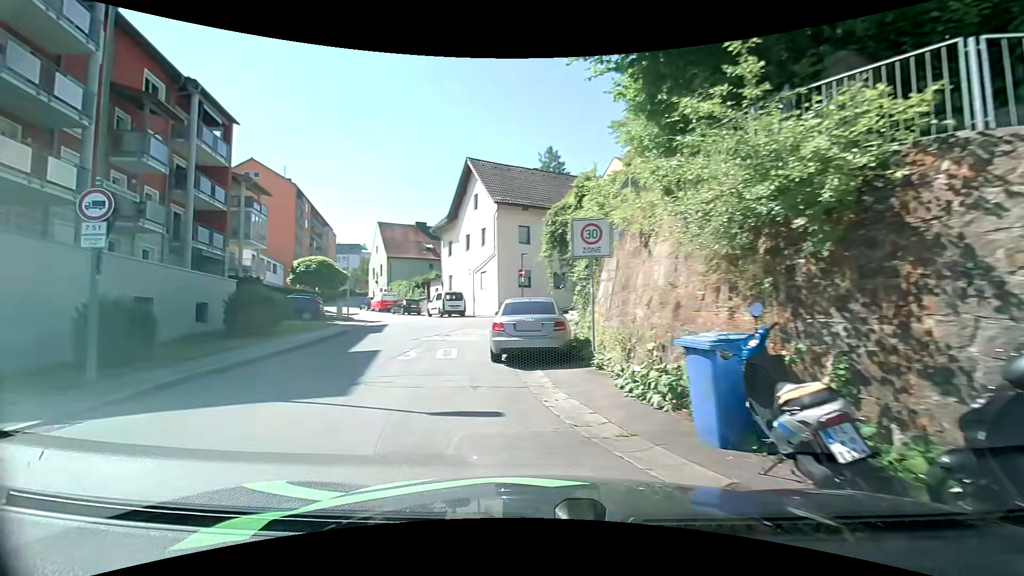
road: residential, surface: asphalt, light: Day
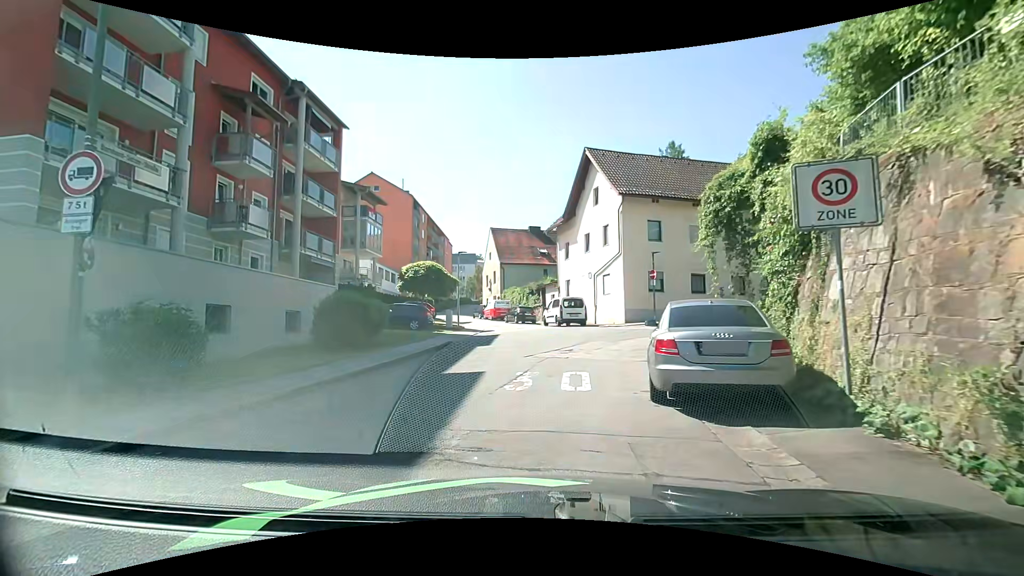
(-0.5, +4.1) m; -13°
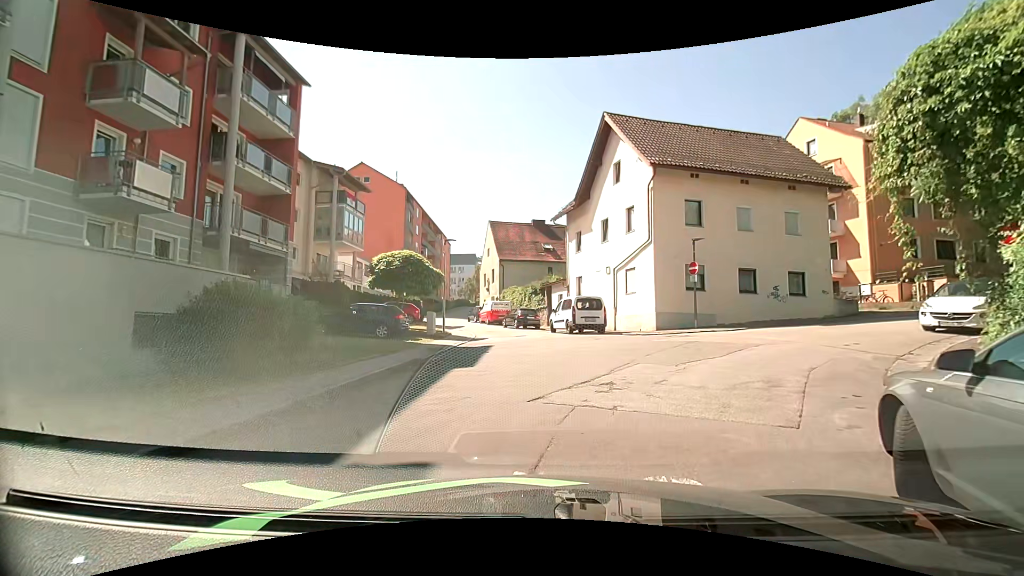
(-0.3, +6.5) m; 0°
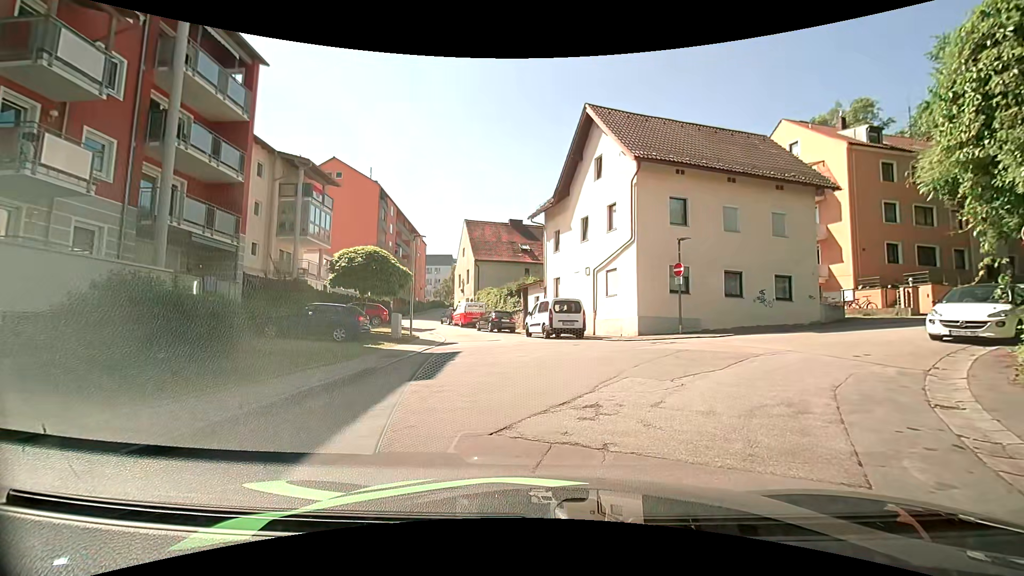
(0.0, +1.7) m; 0°
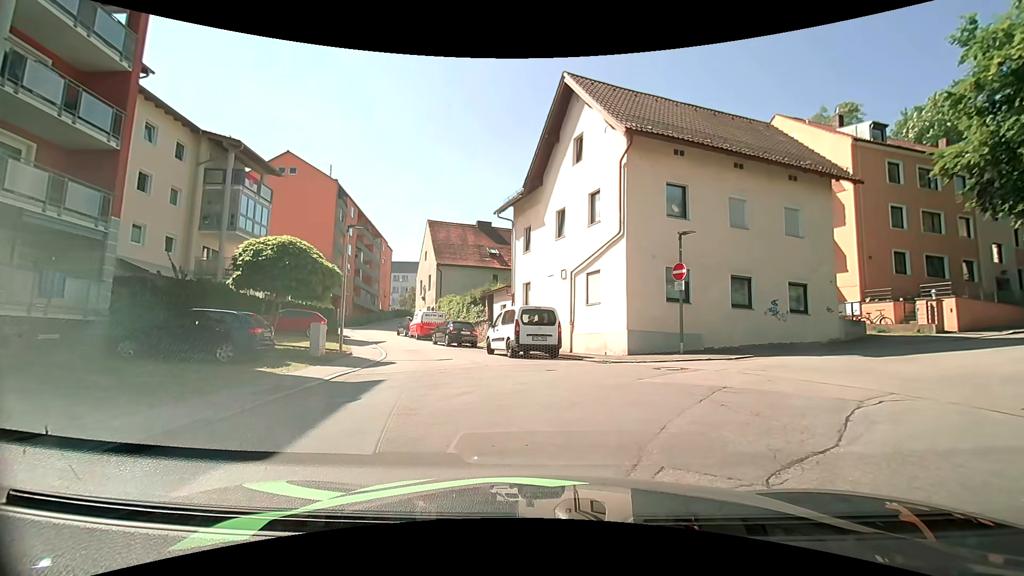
(+0.4, +4.7) m; +2°
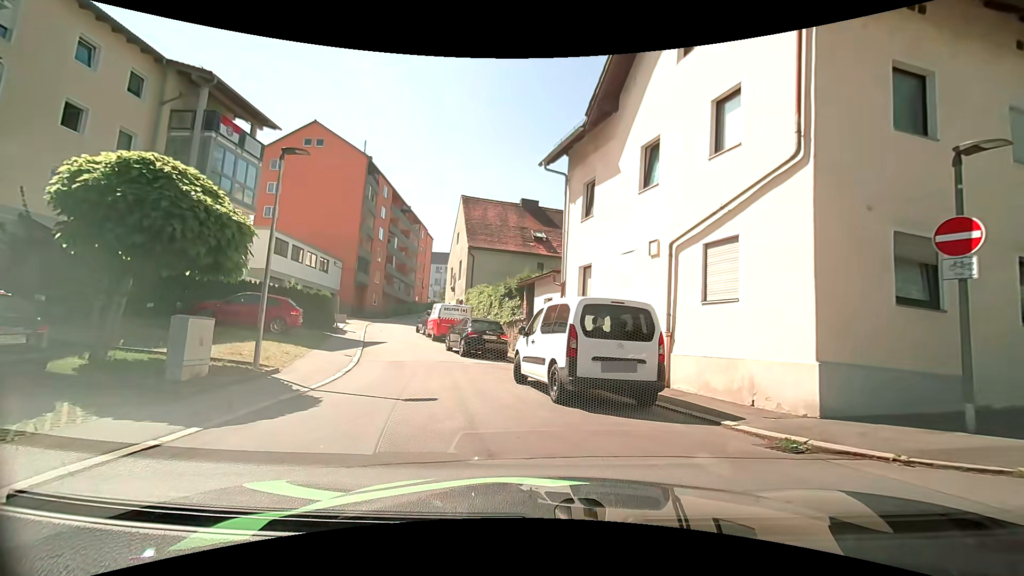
(+0.2, +9.0) m; -2°
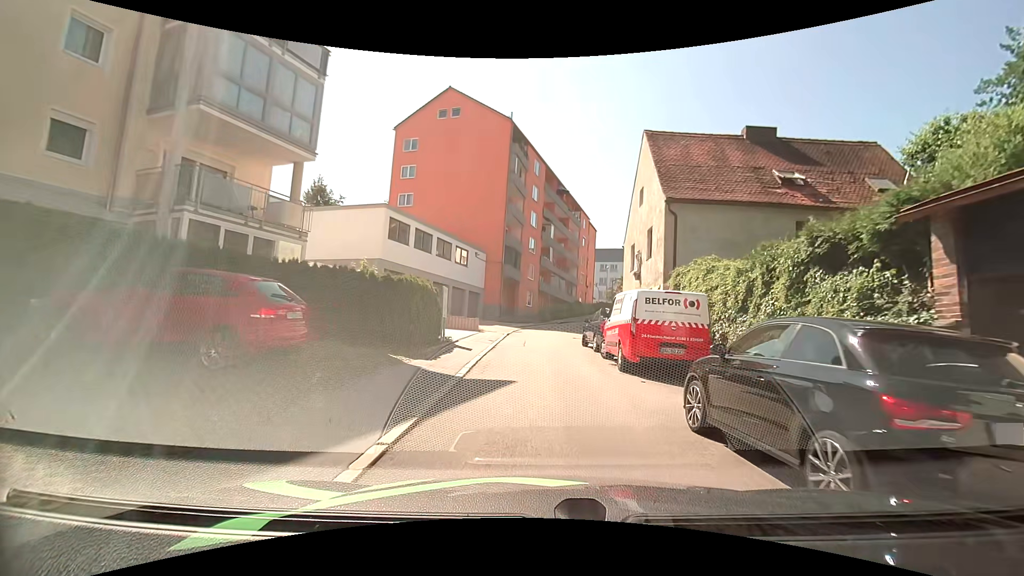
(-2.7, +13.9) m; -18°
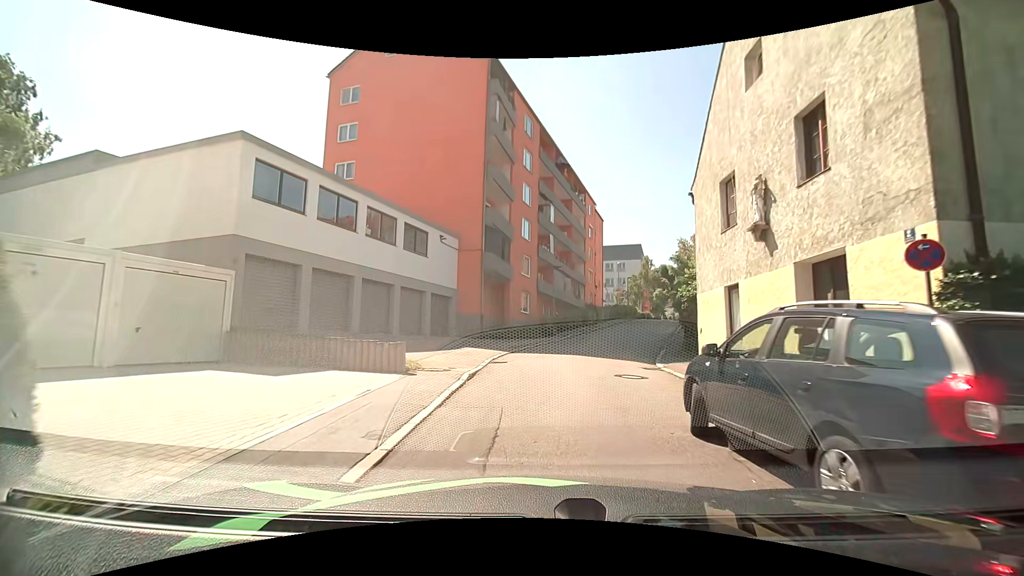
(-0.1, +14.3) m; 0°
